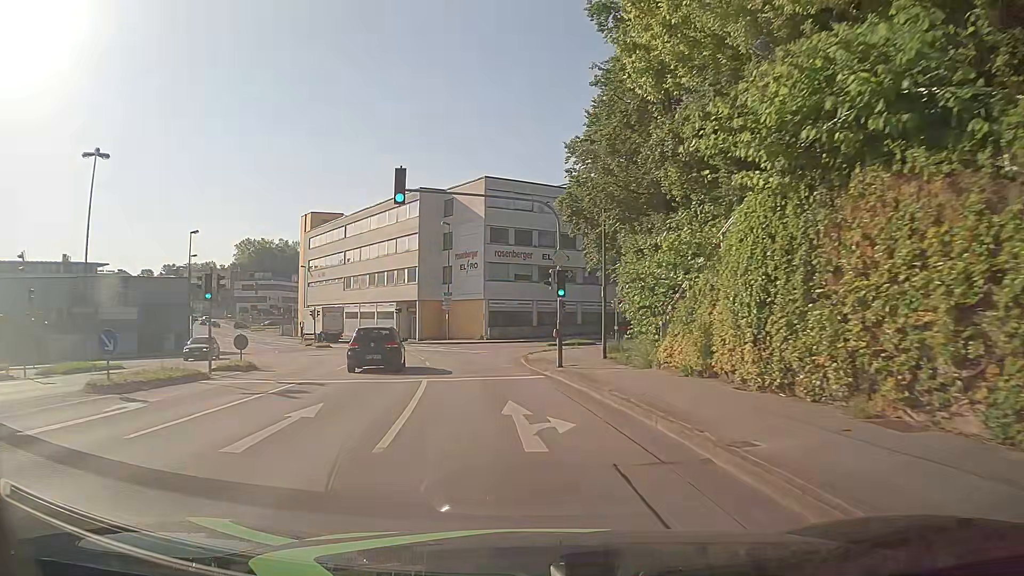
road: tertiary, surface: asphalt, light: Day
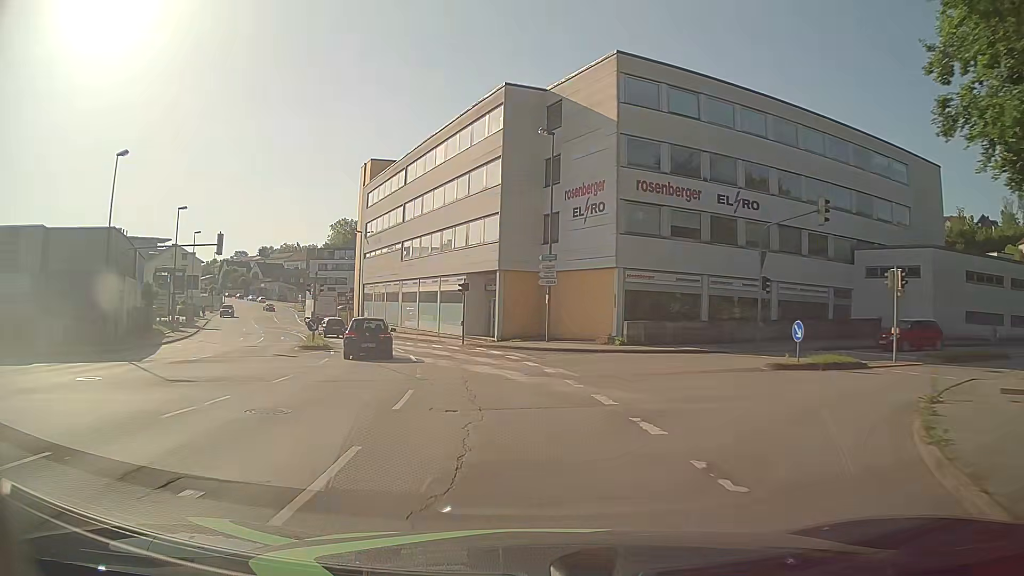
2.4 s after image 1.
(-2.5, +26.5) m; -10°
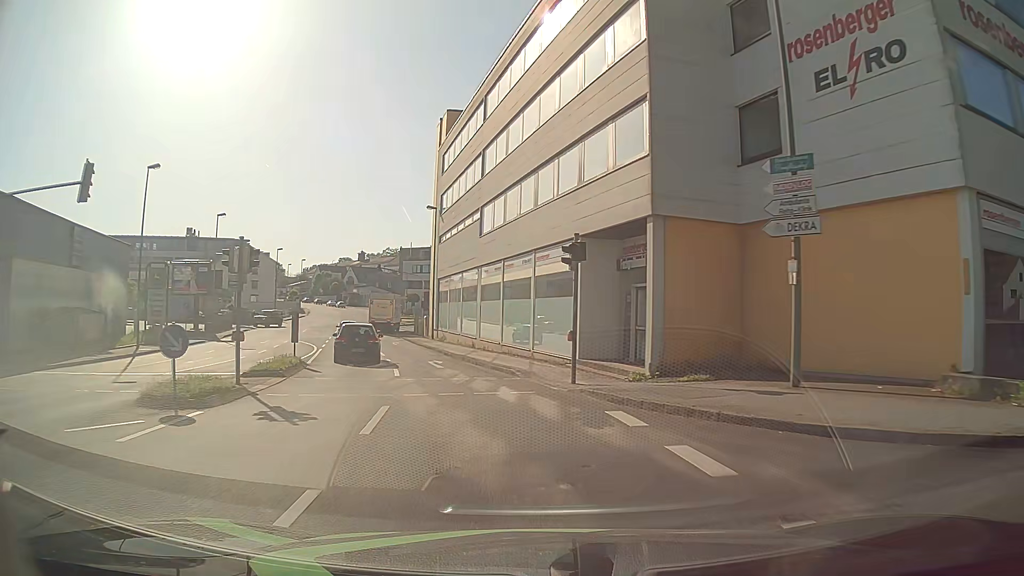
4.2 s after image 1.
(-1.6, +20.1) m; -10°
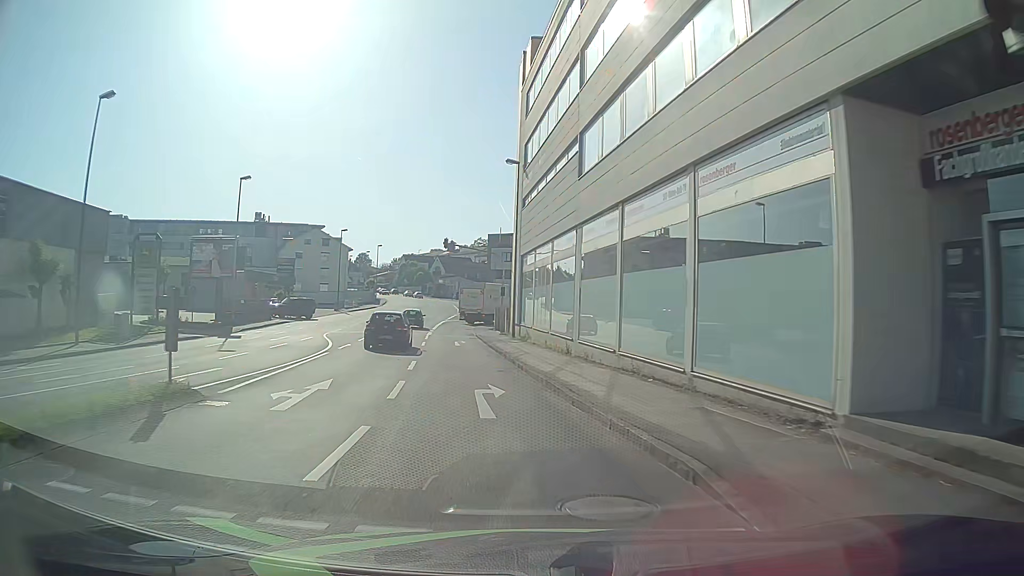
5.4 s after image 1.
(-1.0, +13.3) m; -8°
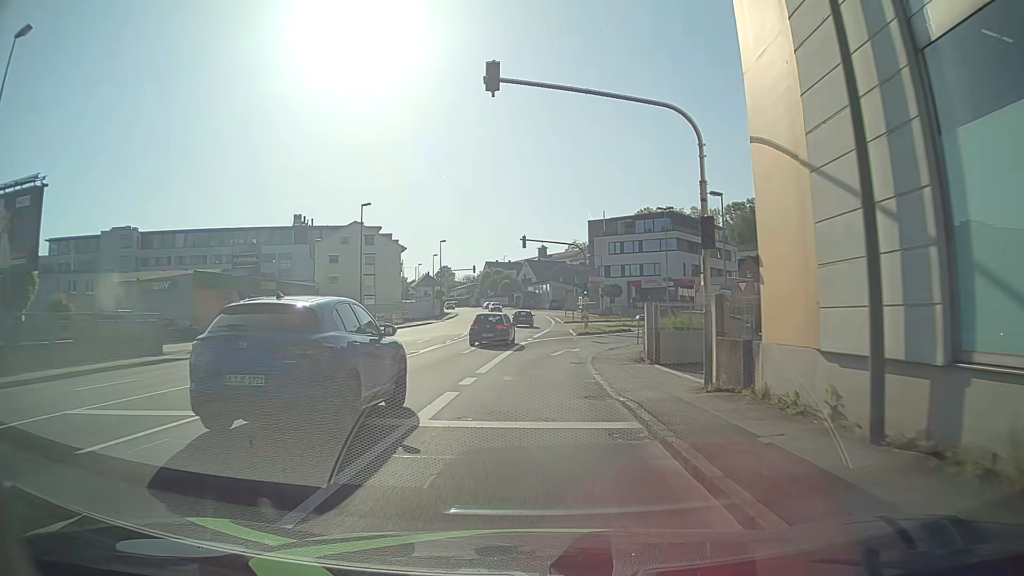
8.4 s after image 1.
(-3.6, +31.9) m; -9°
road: tertiary_link
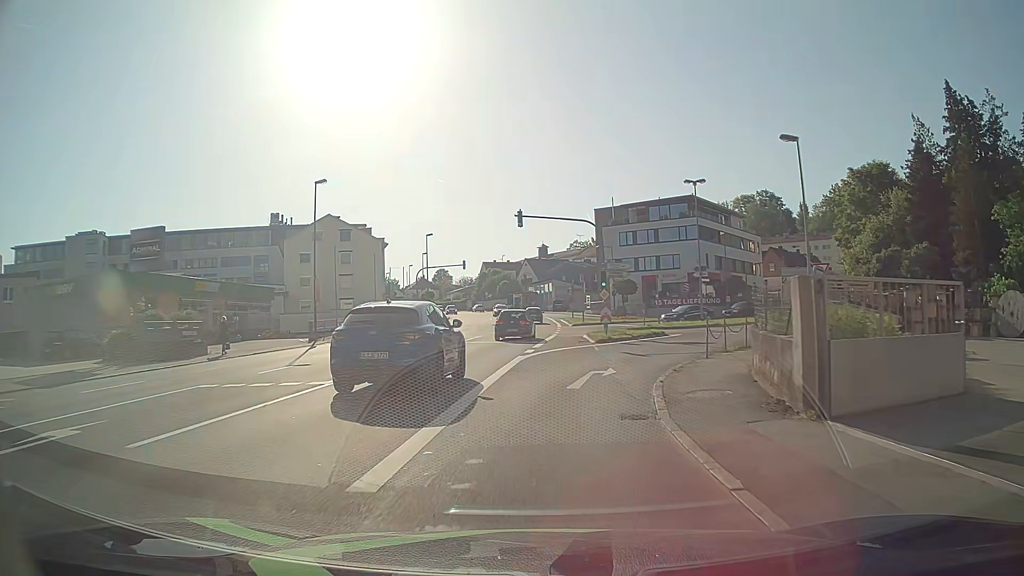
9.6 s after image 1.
(0.0, +11.9) m; 0°
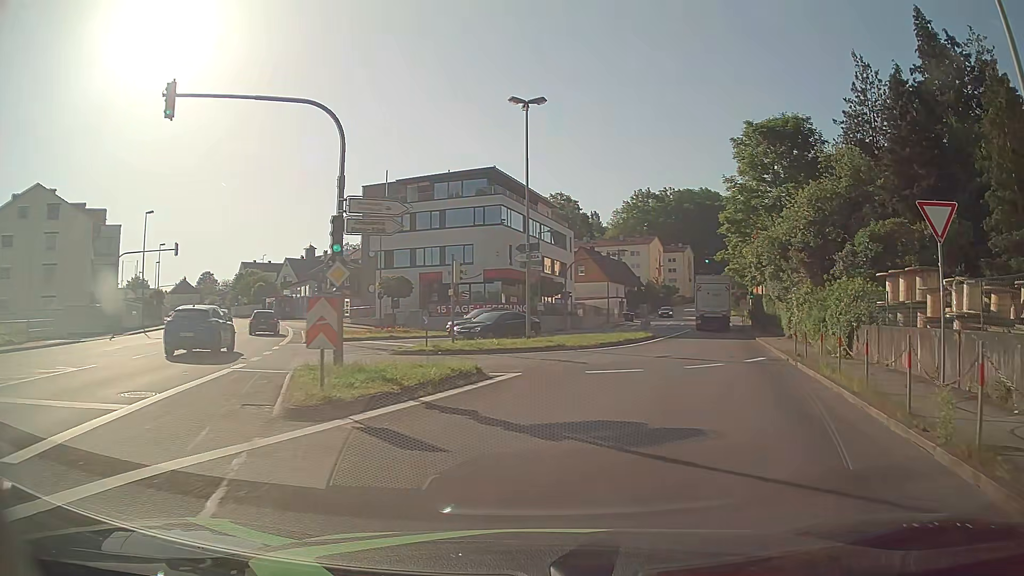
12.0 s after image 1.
(+2.3, +20.5) m; +19°
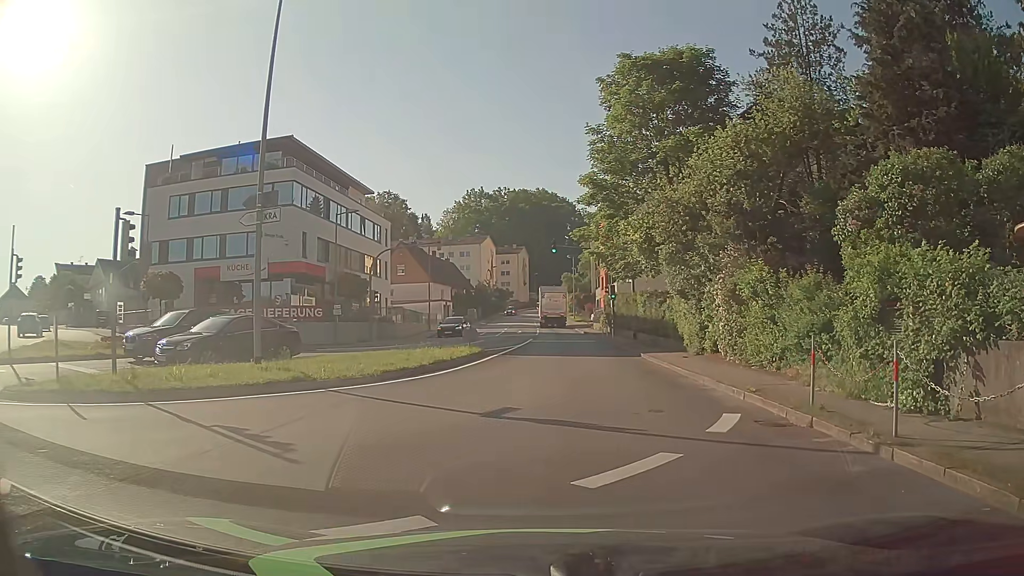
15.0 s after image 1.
(+1.8, +11.5) m; +14°
(0, +10) (+1, +20) (+1, +30) (+2, +40) (+2, +50) (+3, +60) (+3, +70) (+3, +80) (+3, +90) (+3, +100) m
